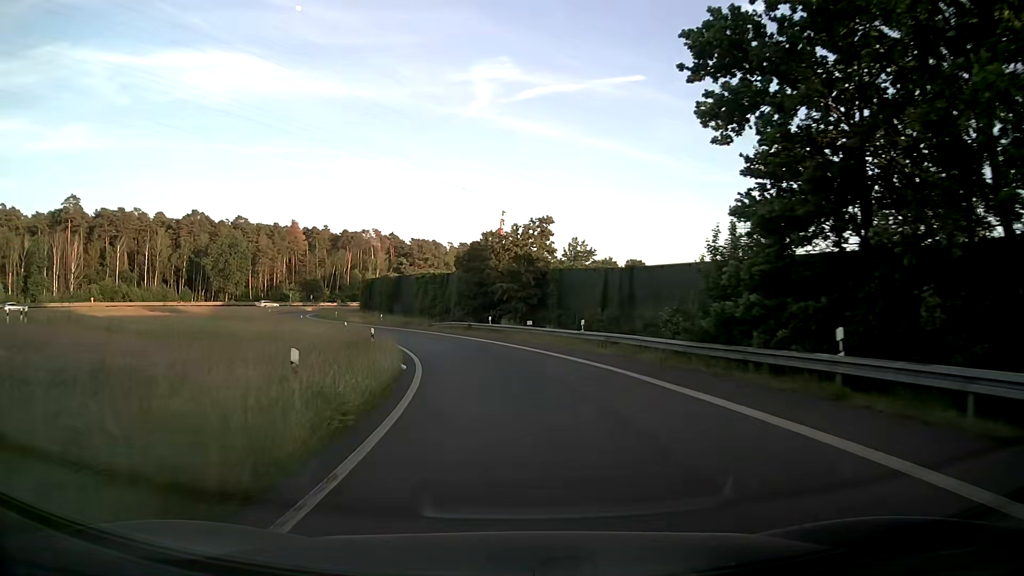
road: motorway_link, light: Day
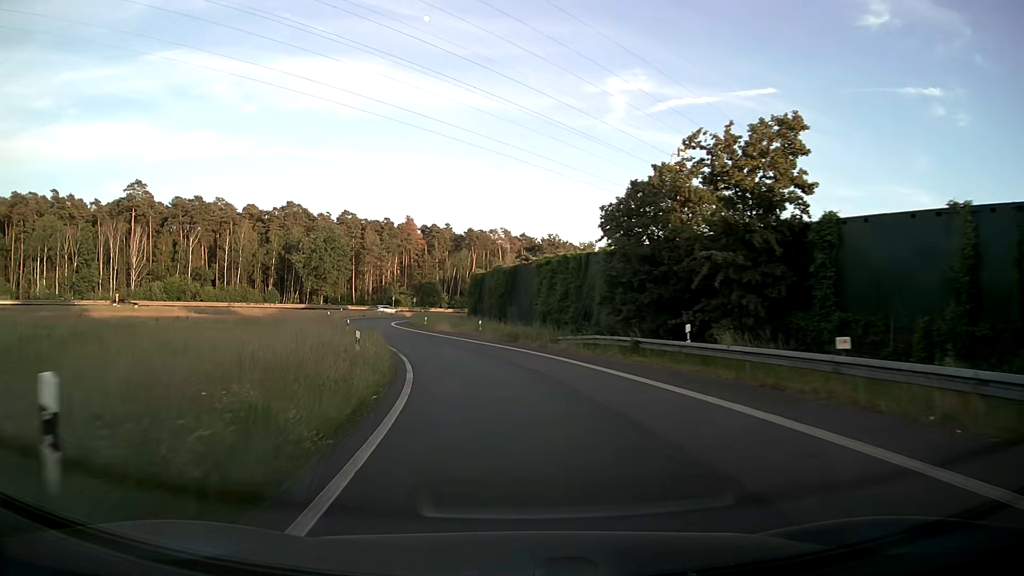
(-2.5, +26.9) m; -12°
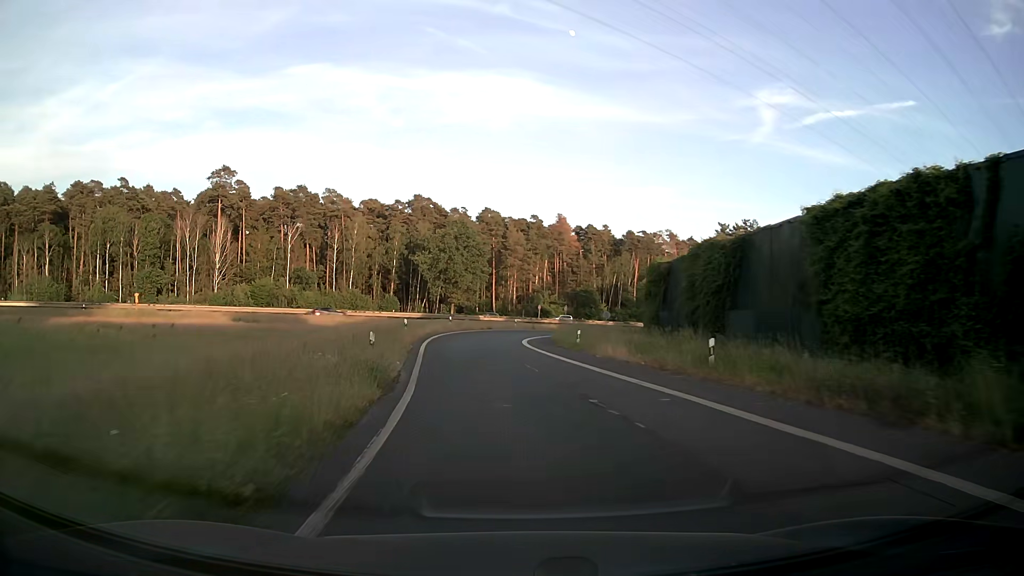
(-3.1, +27.0) m; -13°
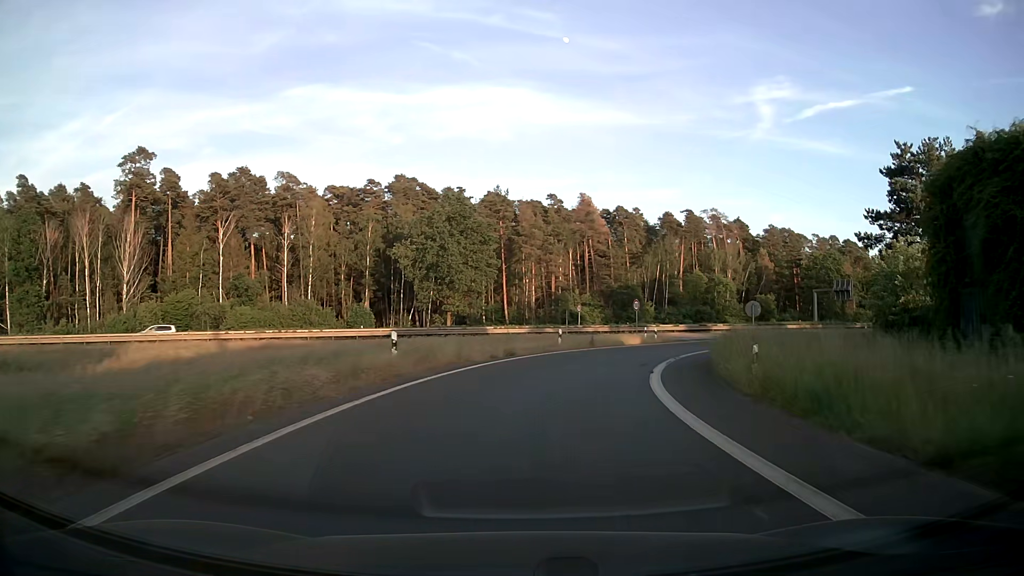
(-1.9, +35.2) m; -1°
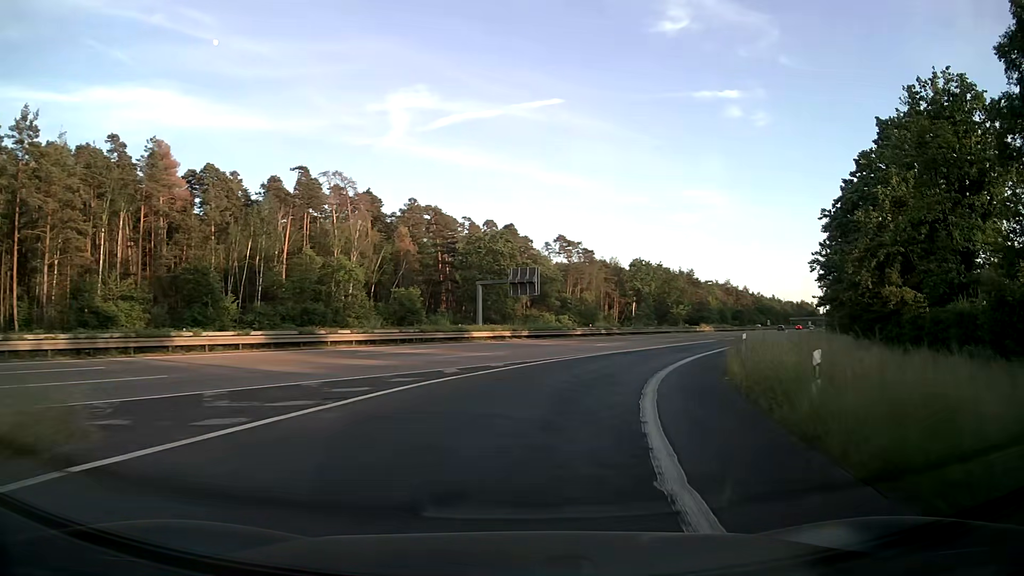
(+11.0, +40.1) m; +32°
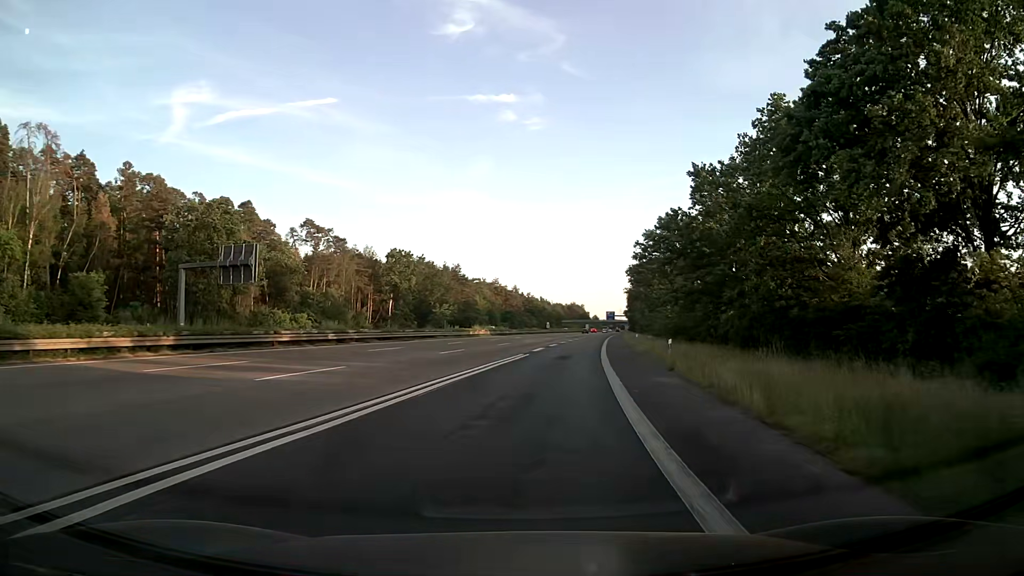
(+5.0, +26.1) m; +20°
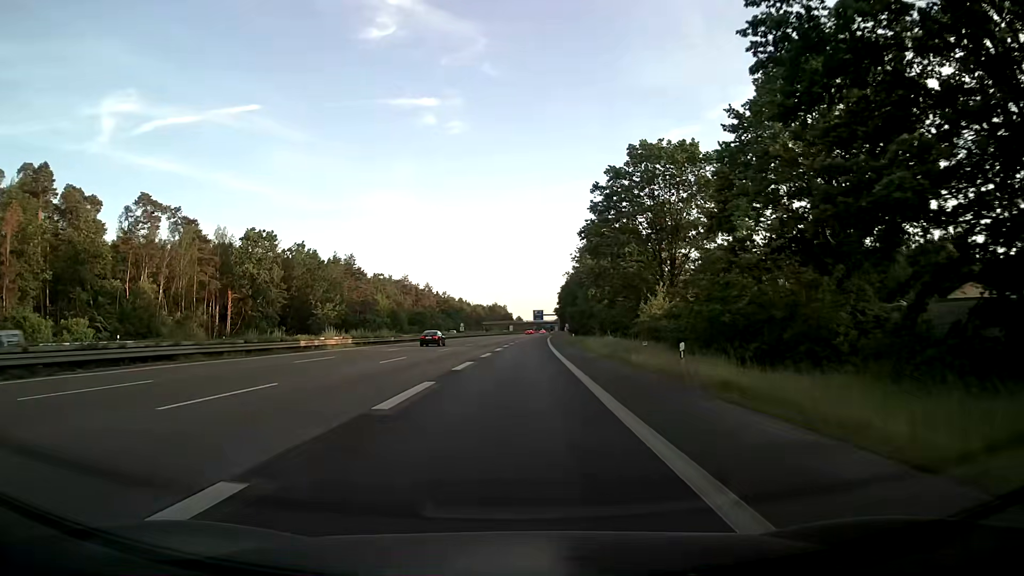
(+3.9, +40.4) m; +7°
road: motorway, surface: asphalt
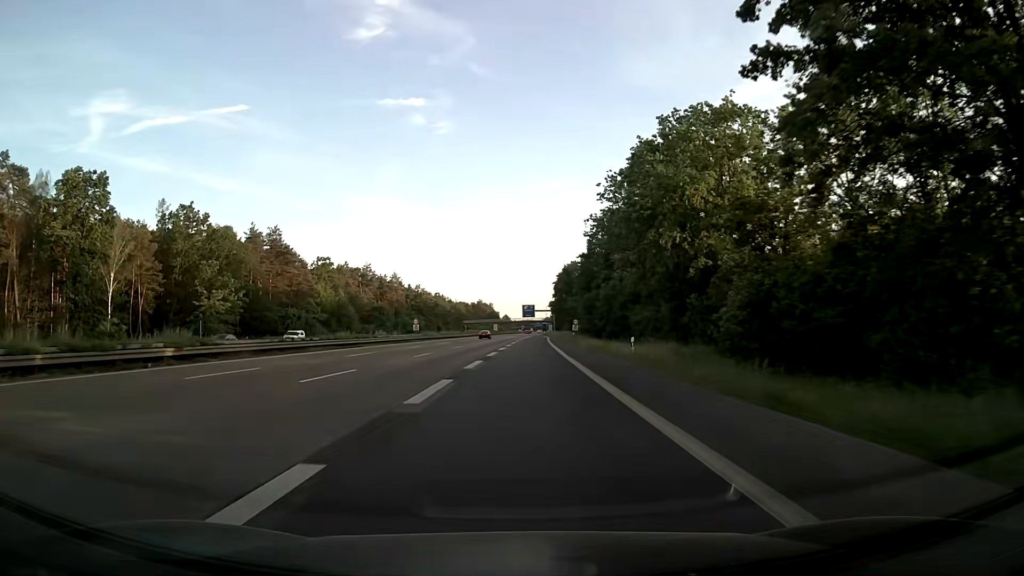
(+0.6, +47.5) m; +1°
(0, +10) (0, +20) (0, +30) (0, +40) (0, +50) (0, +60) (0, +70) (-1, +80) (-1, +90) (-1, +100) m
